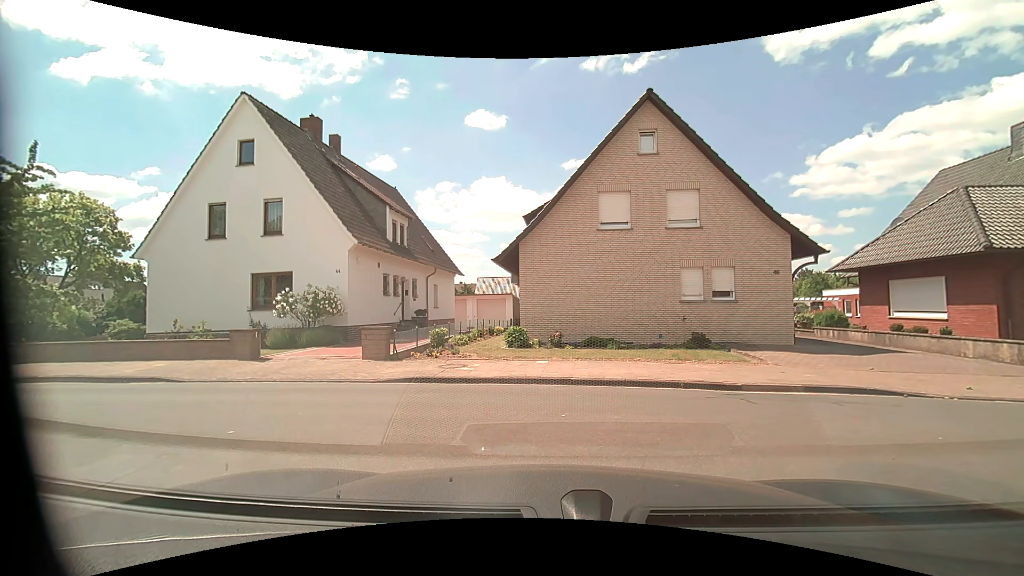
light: Day
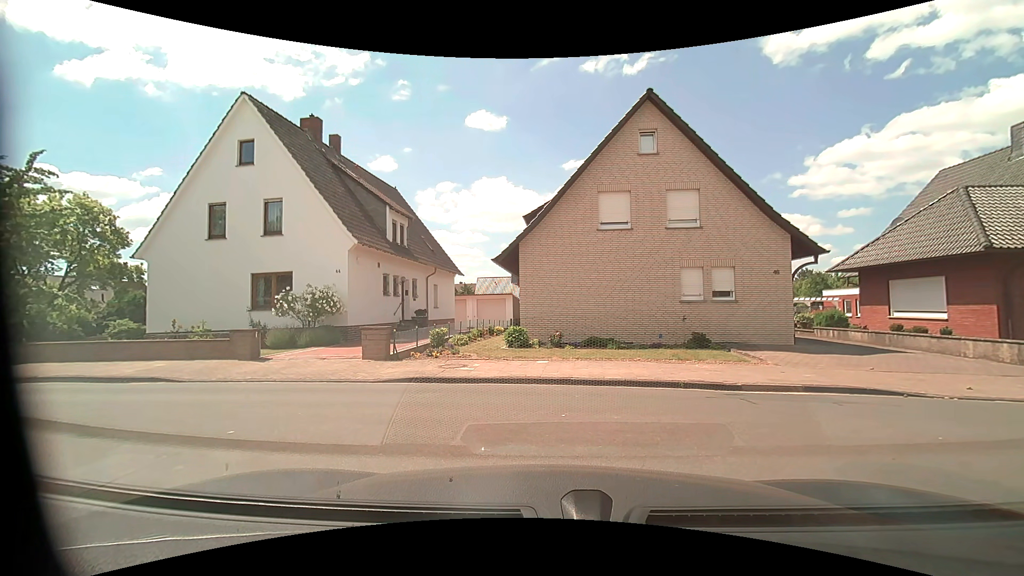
(0.0, 0.0) m; 0°
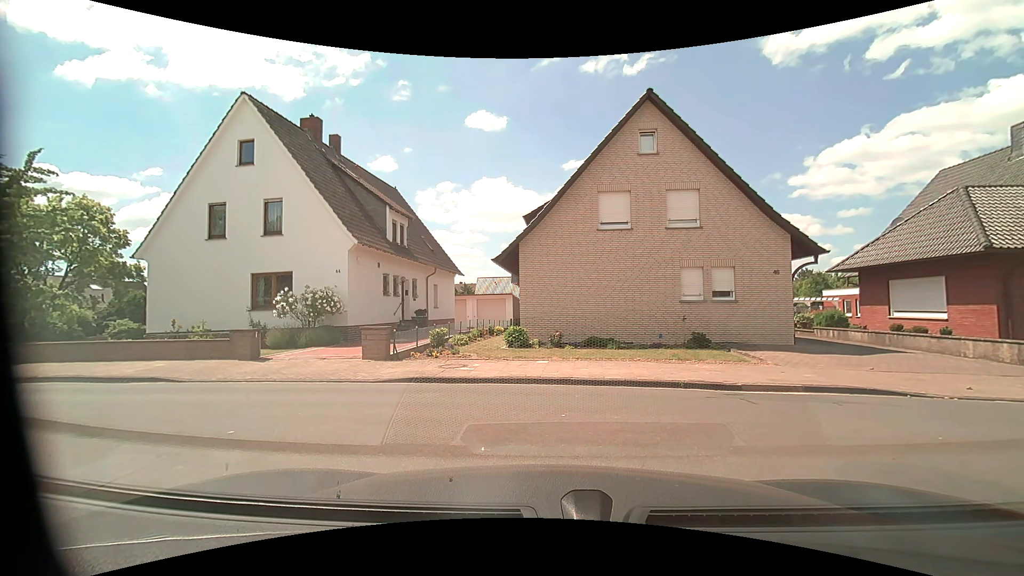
(0.0, 0.0) m; 0°
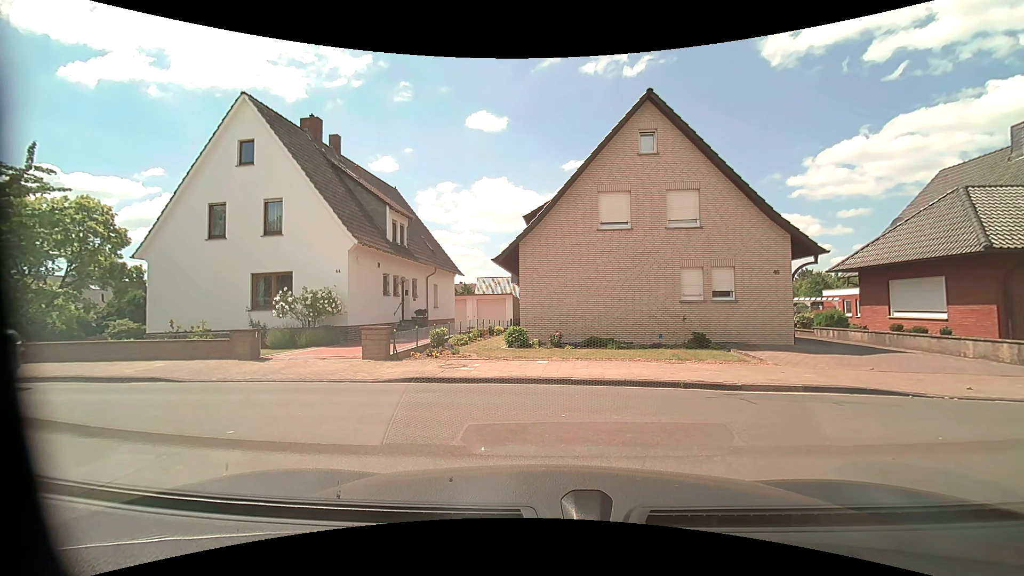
(0.0, 0.0) m; 0°
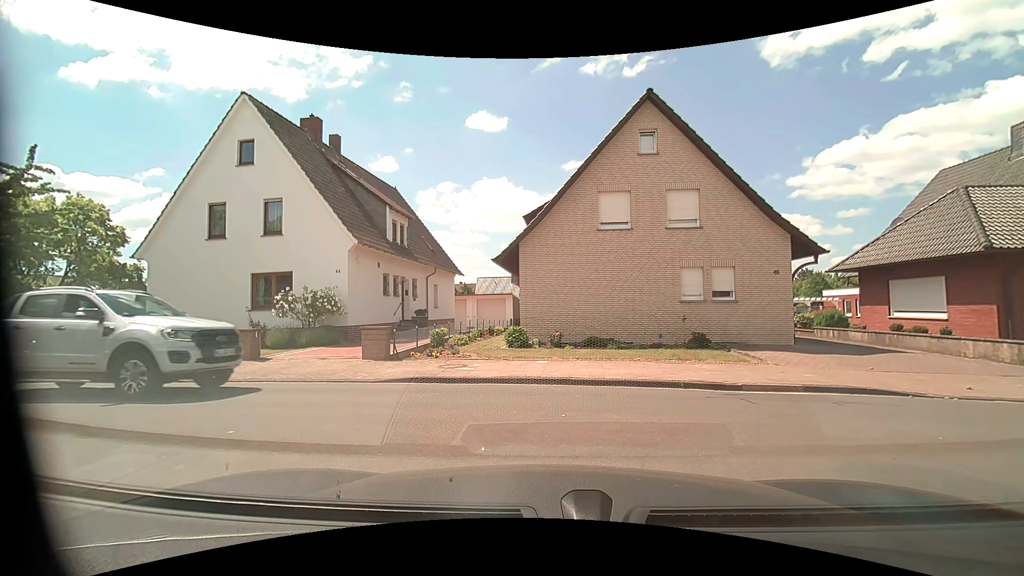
(0.0, 0.0) m; 0°
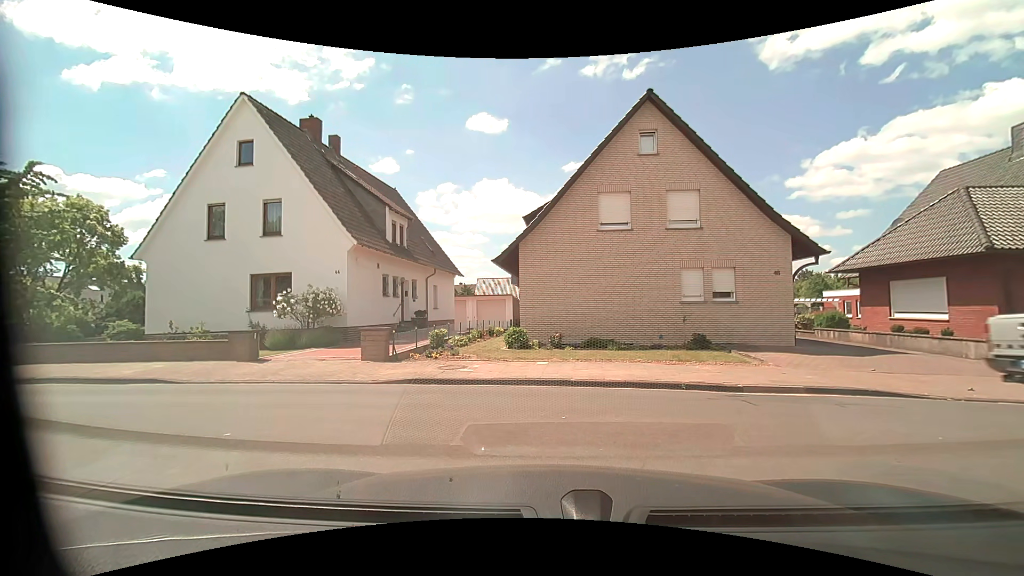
(0.0, 0.0) m; 0°
